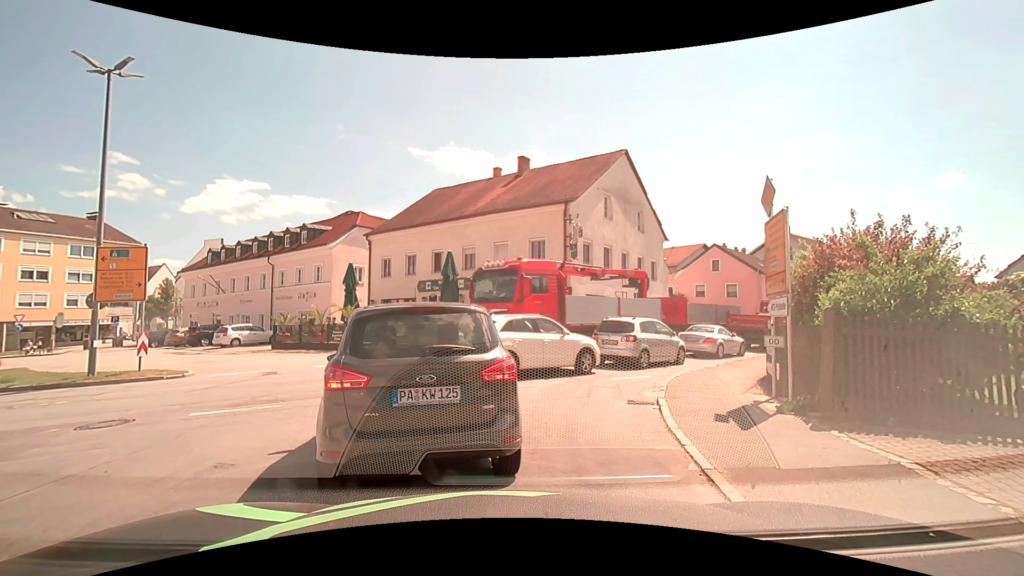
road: tertiary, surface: asphalt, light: Day
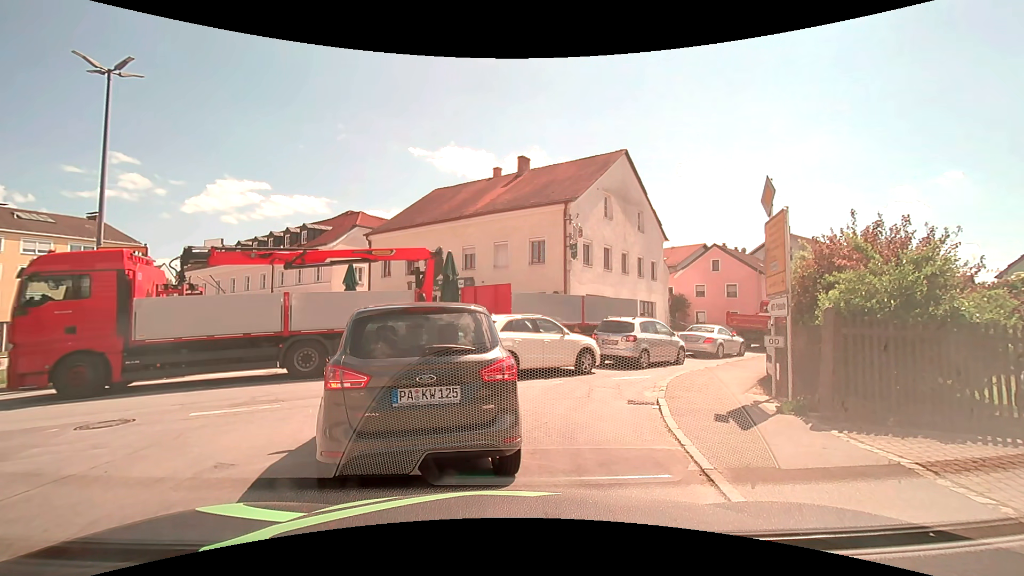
(0.0, 0.0) m; 0°
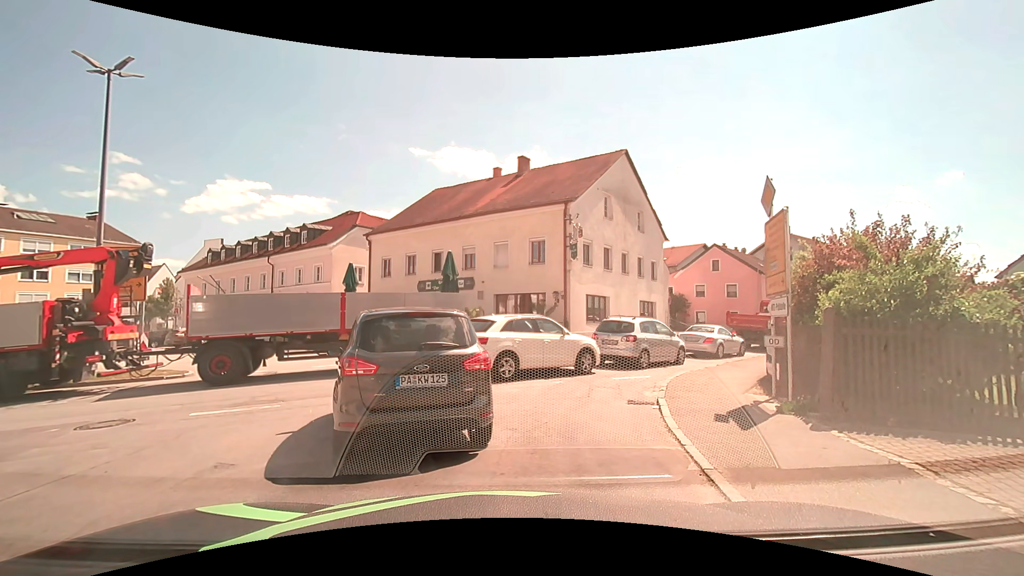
(0.0, 0.0) m; 0°
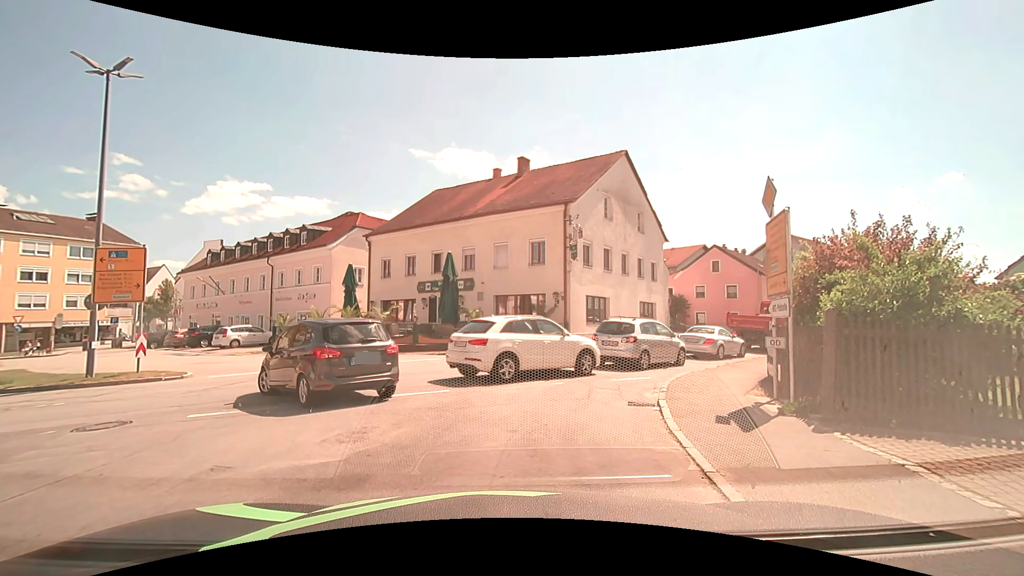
(0.0, 0.0) m; 0°
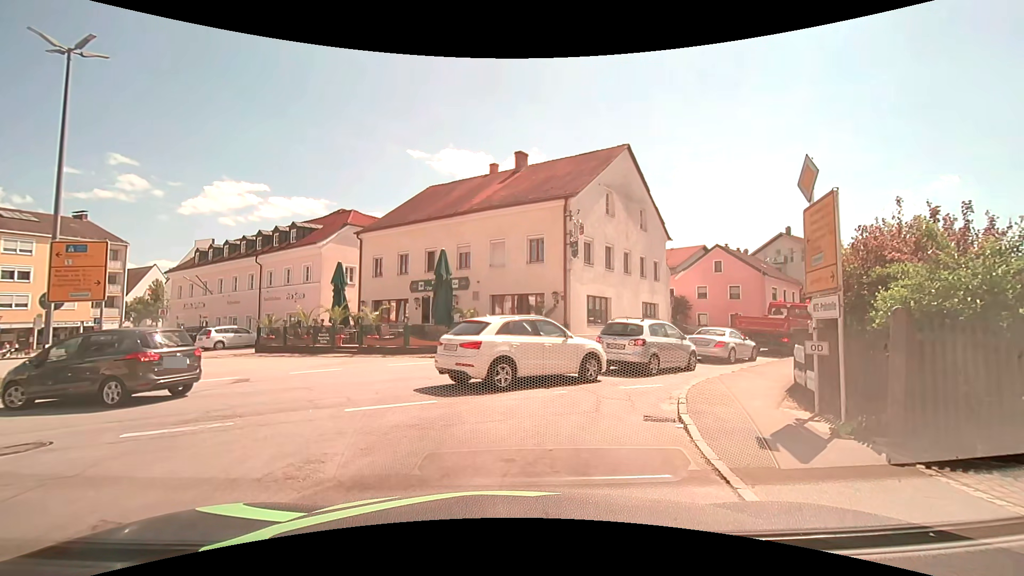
(0.0, +1.4) m; 0°
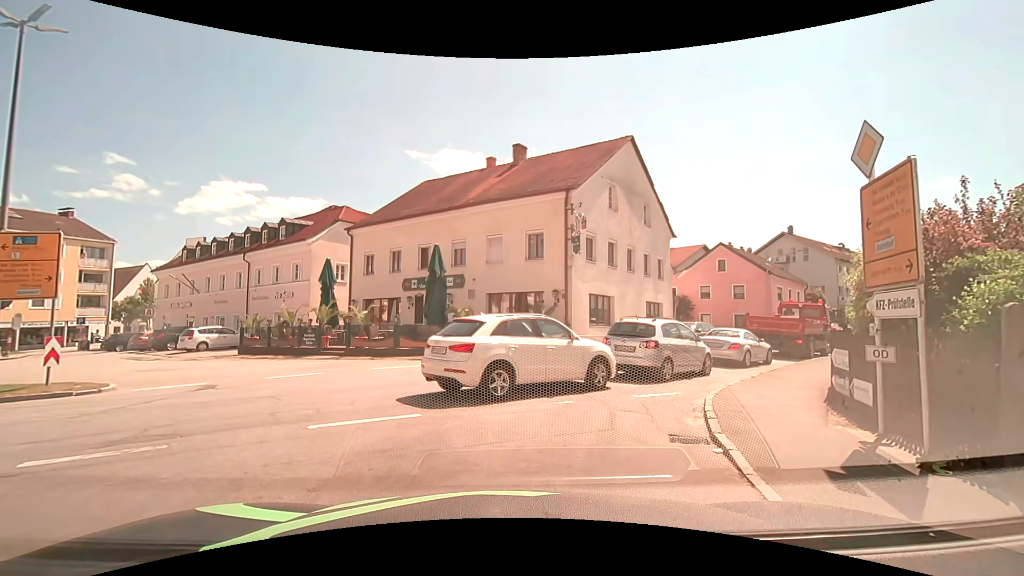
(0.0, +1.4) m; 0°
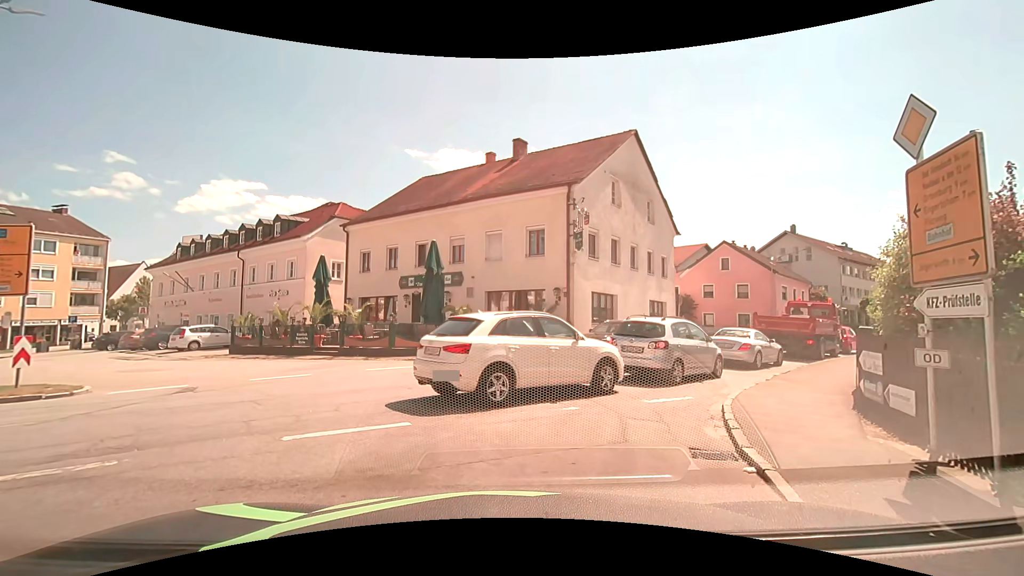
(0.0, +0.8) m; 0°
